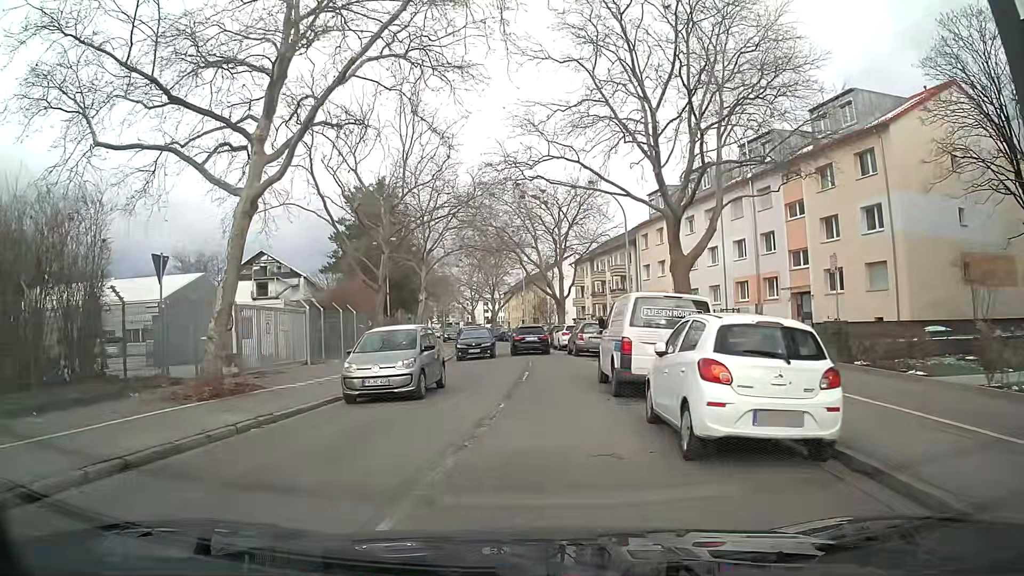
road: tertiary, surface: asphalt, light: Day
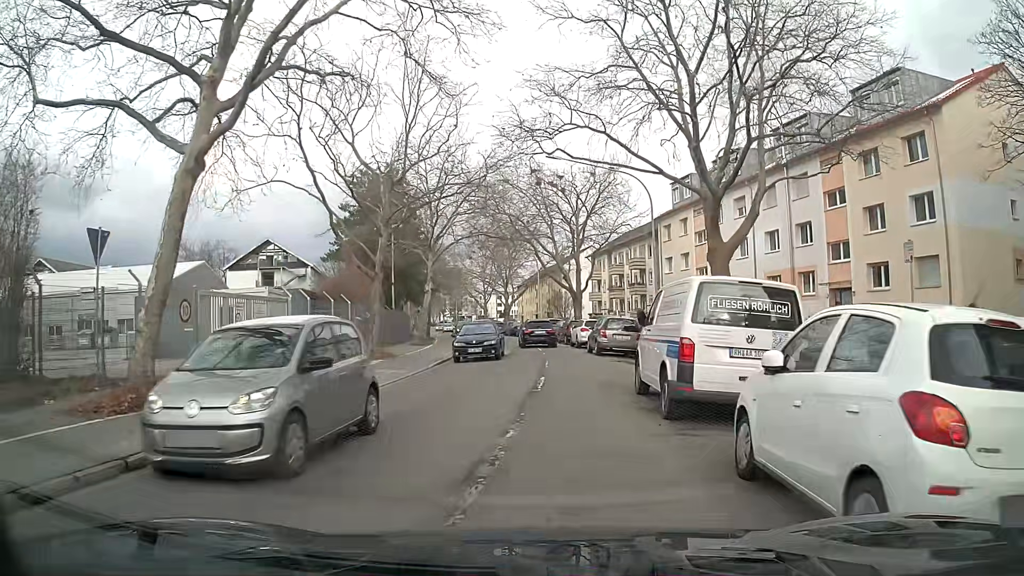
(0.0, +3.6) m; 0°
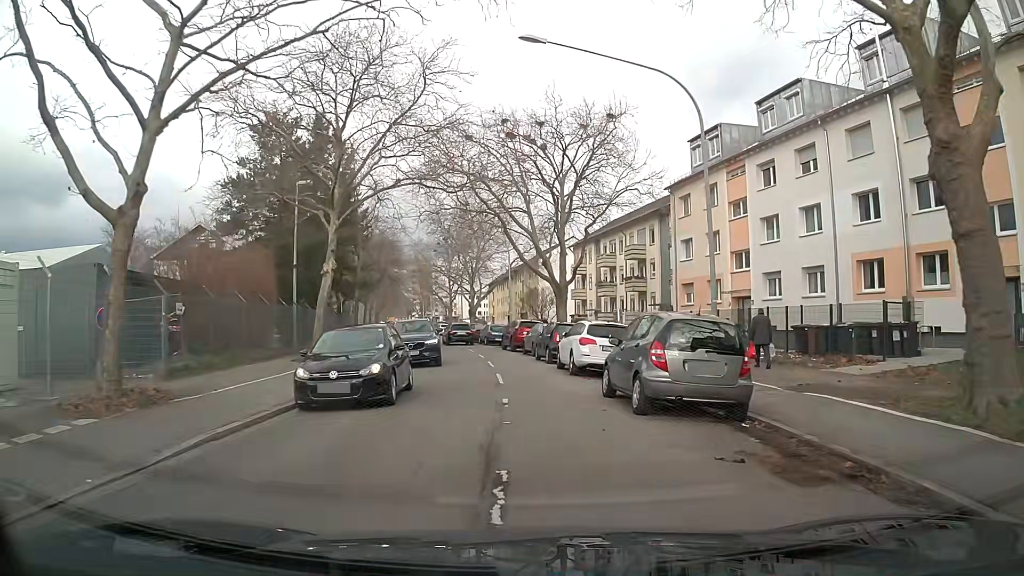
(+0.5, +15.9) m; +2°
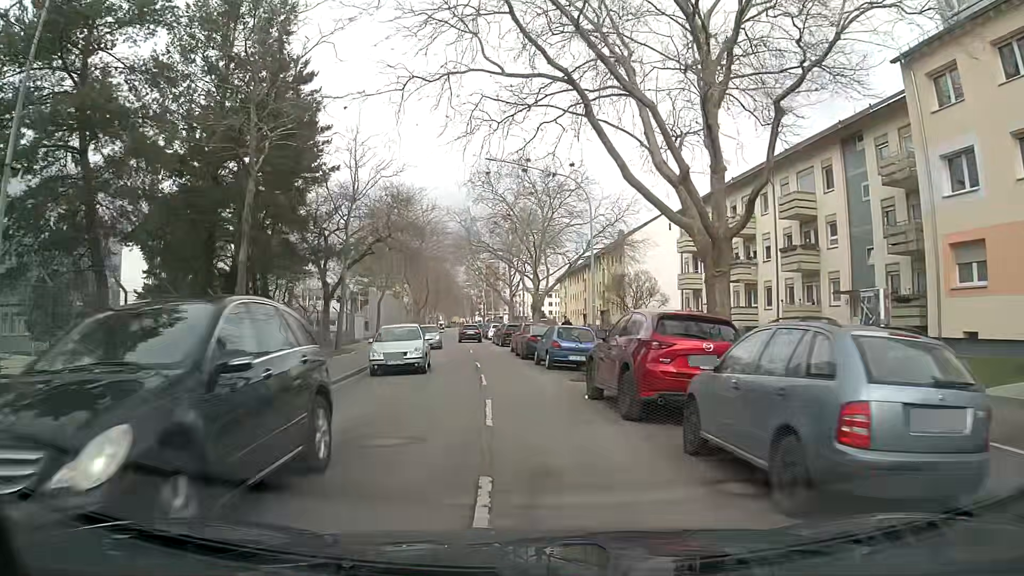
(-1.1, +24.2) m; -6°
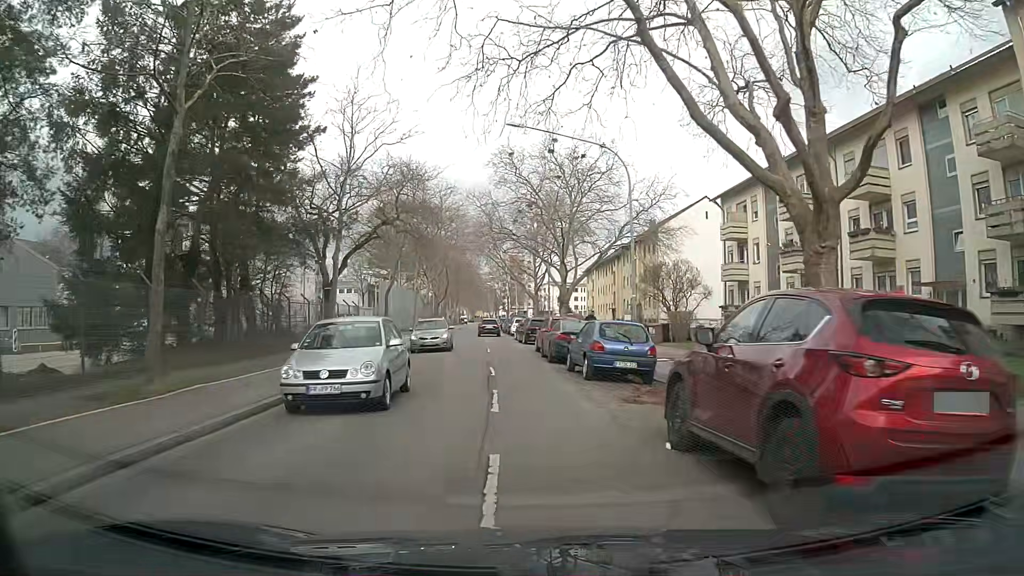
(-0.1, +5.5) m; -2°
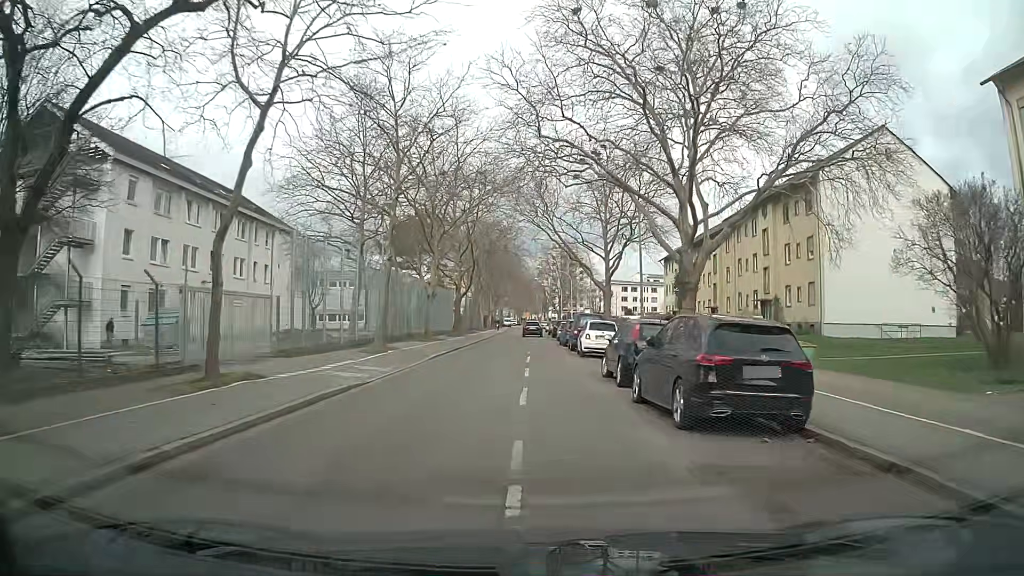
(-1.5, +29.1) m; -3°
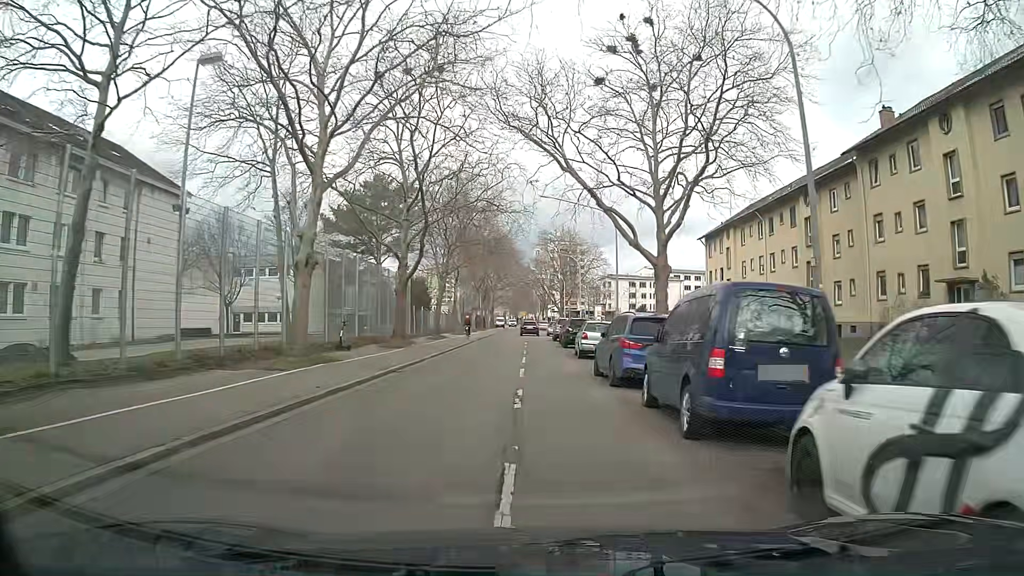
(0.0, +24.5) m; 0°
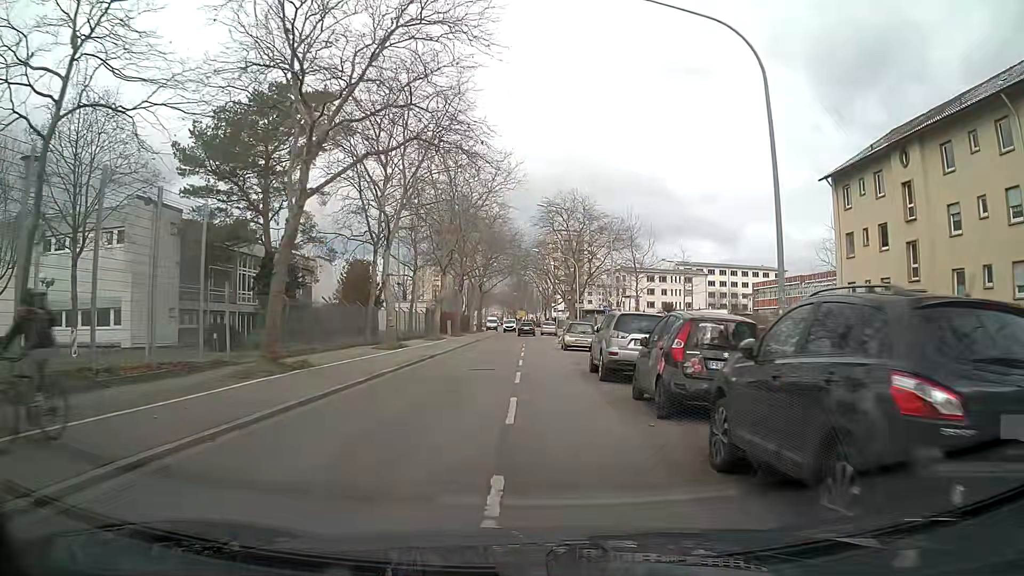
(+0.2, +31.5) m; +1°
(0, +10) (0, +20) (0, +30) (0, +40) (0, +50) (0, +60) (-1, +70) (-1, +80) (-1, +90) (-1, +100) m
